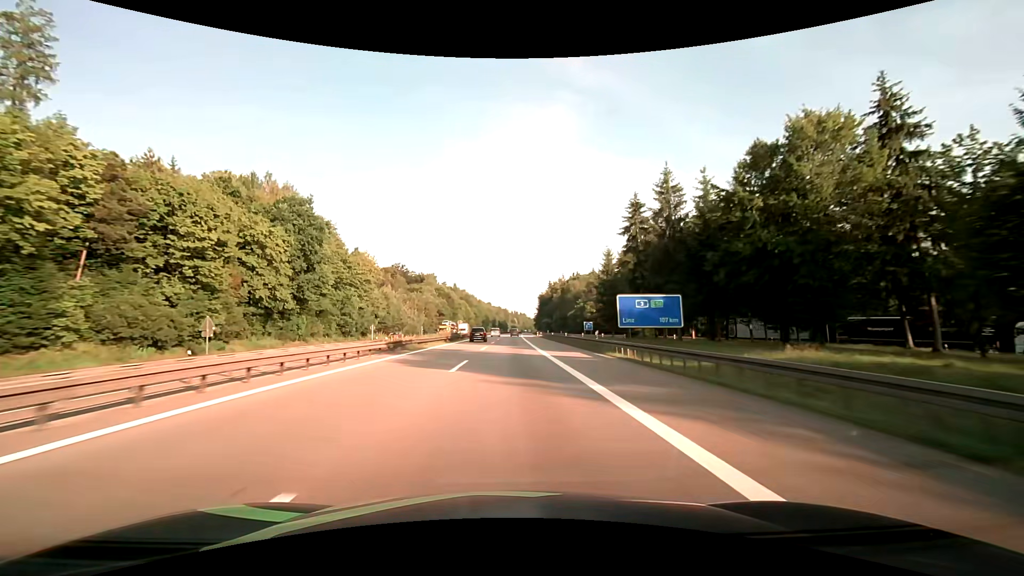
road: motorway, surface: asphalt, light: Day
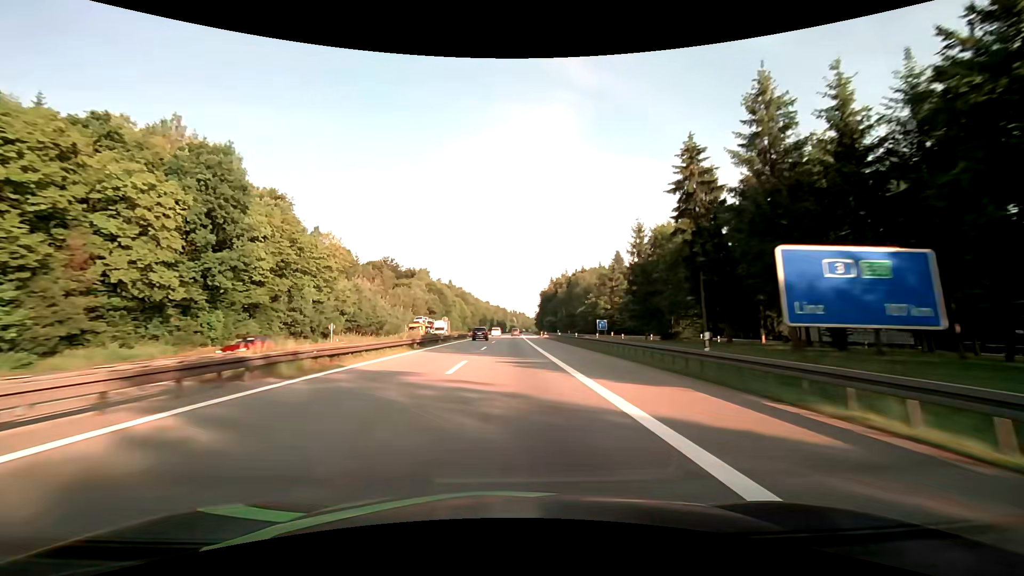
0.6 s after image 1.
(0.0, +18.9) m; 0°
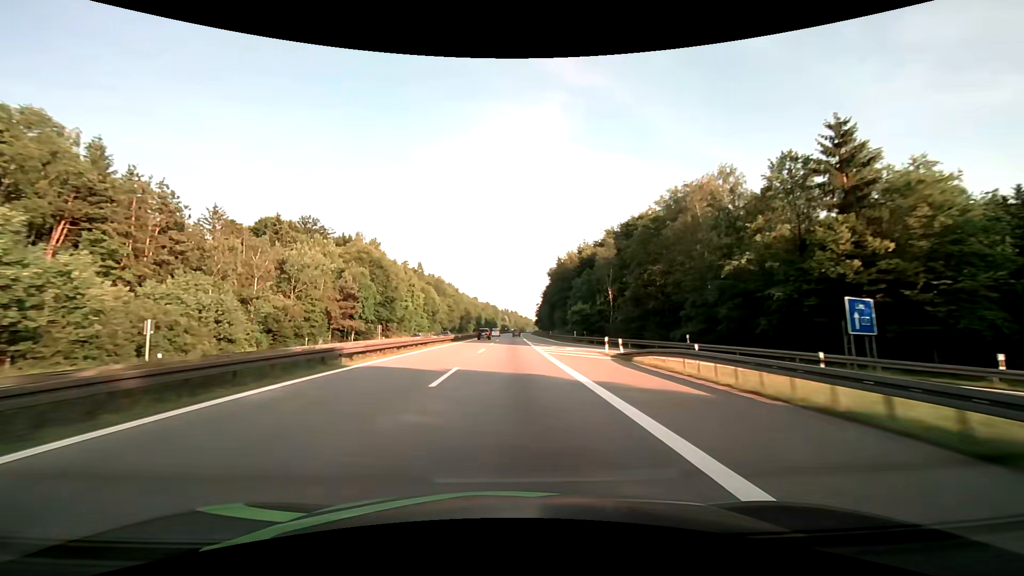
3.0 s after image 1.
(+0.5, +75.7) m; +1°
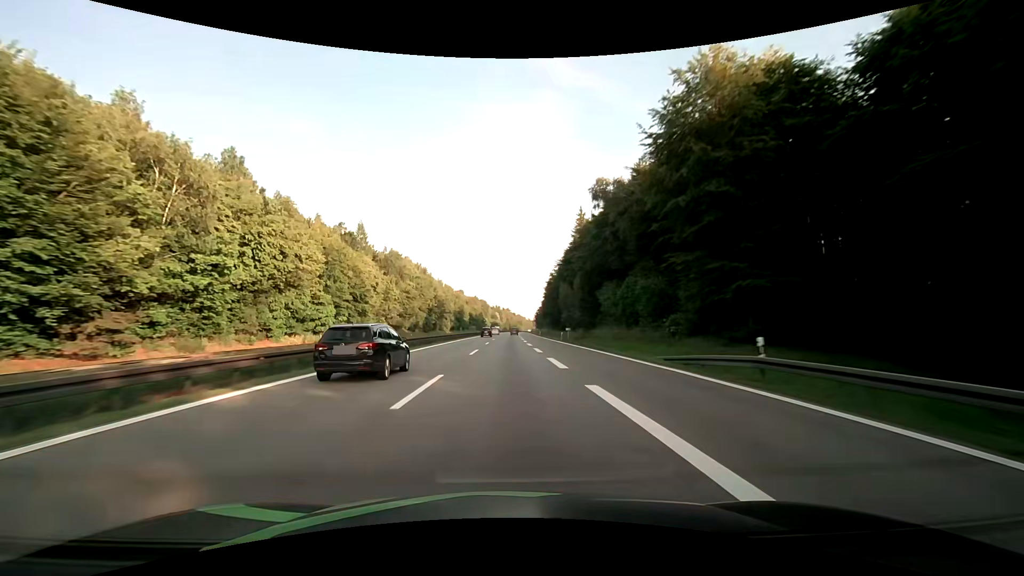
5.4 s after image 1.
(+0.7, +76.0) m; +1°
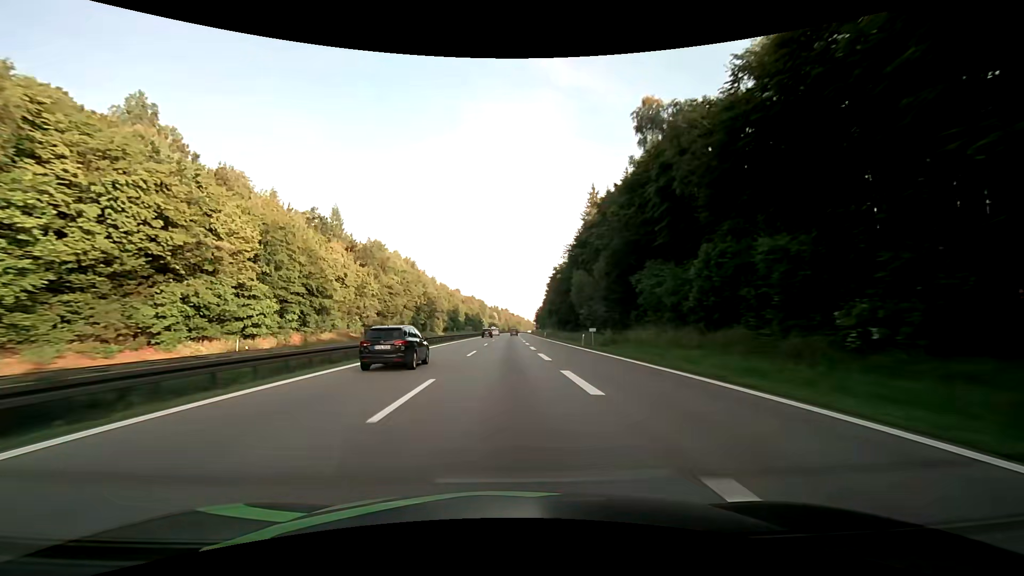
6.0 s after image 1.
(0.0, +19.0) m; 0°
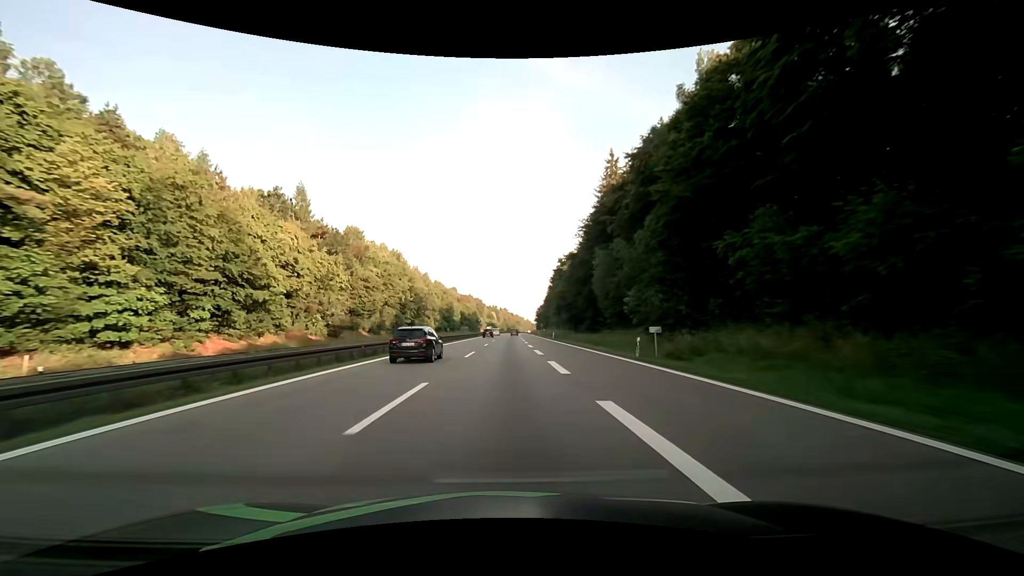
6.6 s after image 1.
(0.0, +19.0) m; 0°
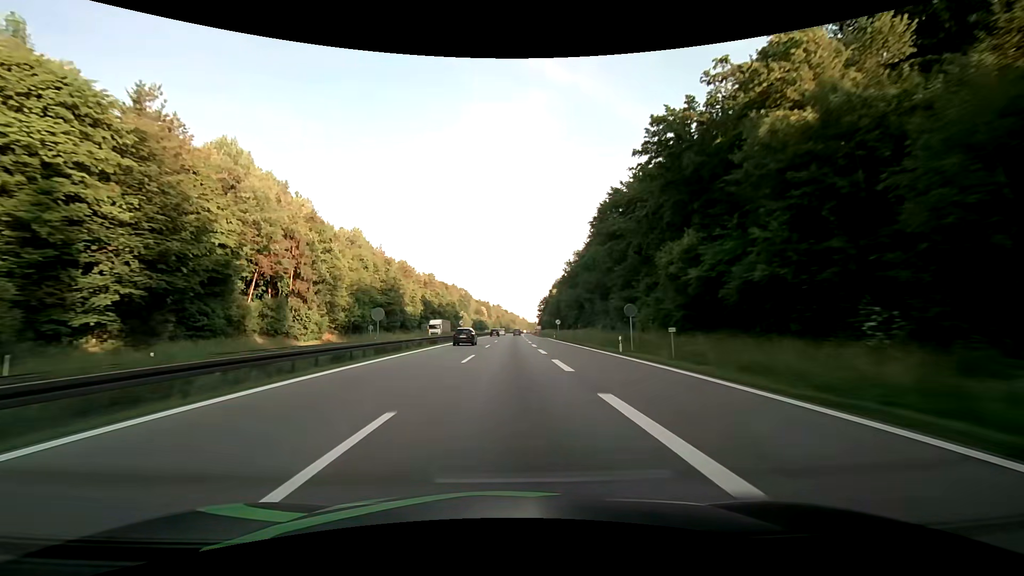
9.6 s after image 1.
(+0.4, +95.1) m; +1°
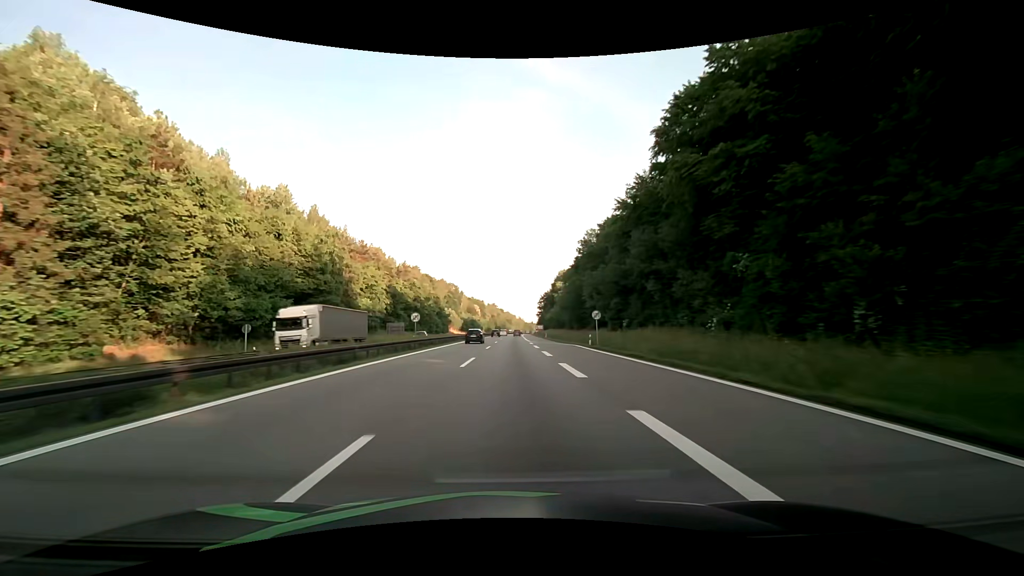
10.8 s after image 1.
(+0.2, +38.0) m; +1°
(0, +10) (0, +20) (0, +30) (0, +40) (0, +50) (+1, +60) (+1, +70) (+1, +80) (+1, +90) (+1, +100) m
